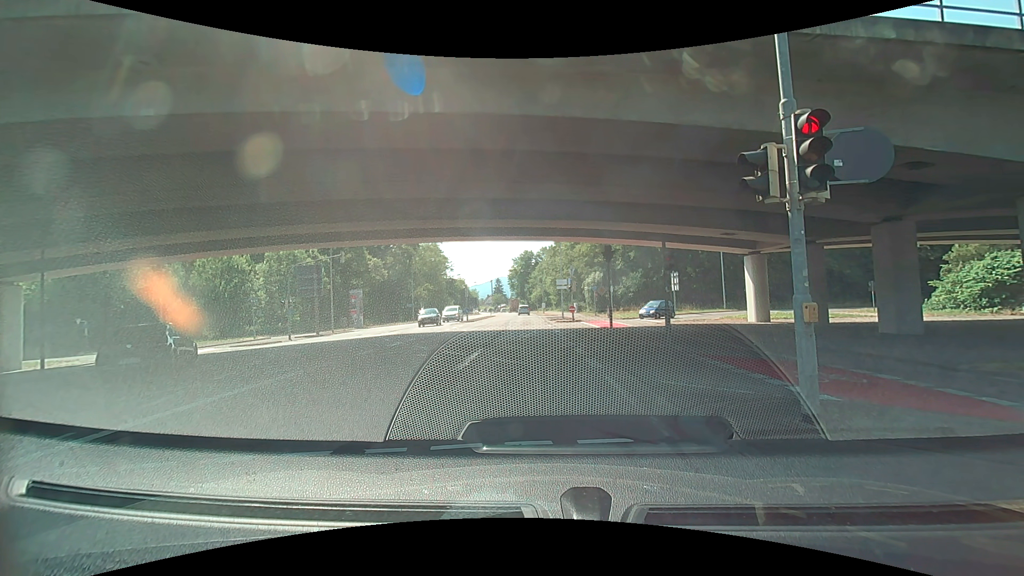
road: secondary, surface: asphalt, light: Day
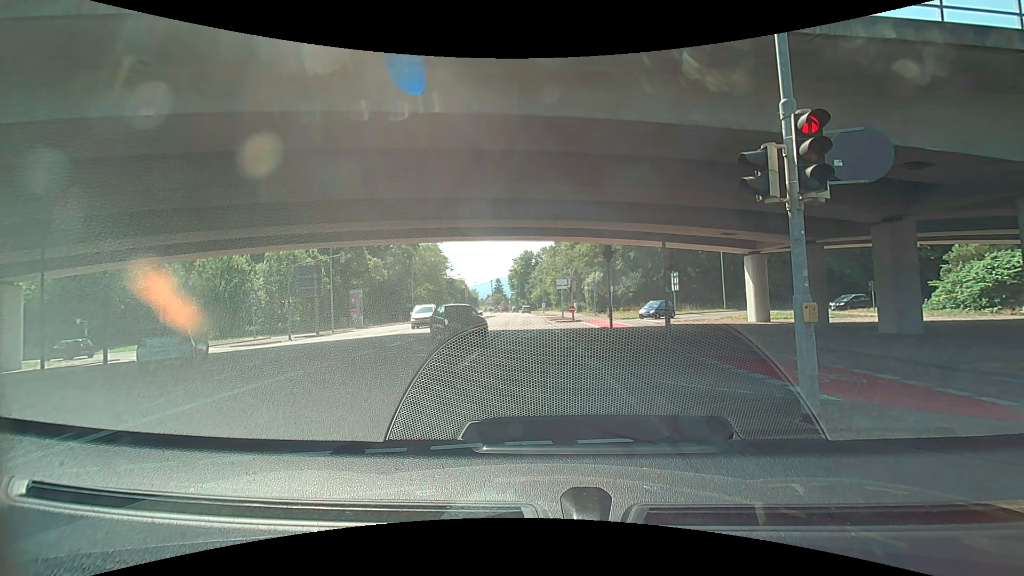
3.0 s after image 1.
(0.0, 0.0) m; 0°
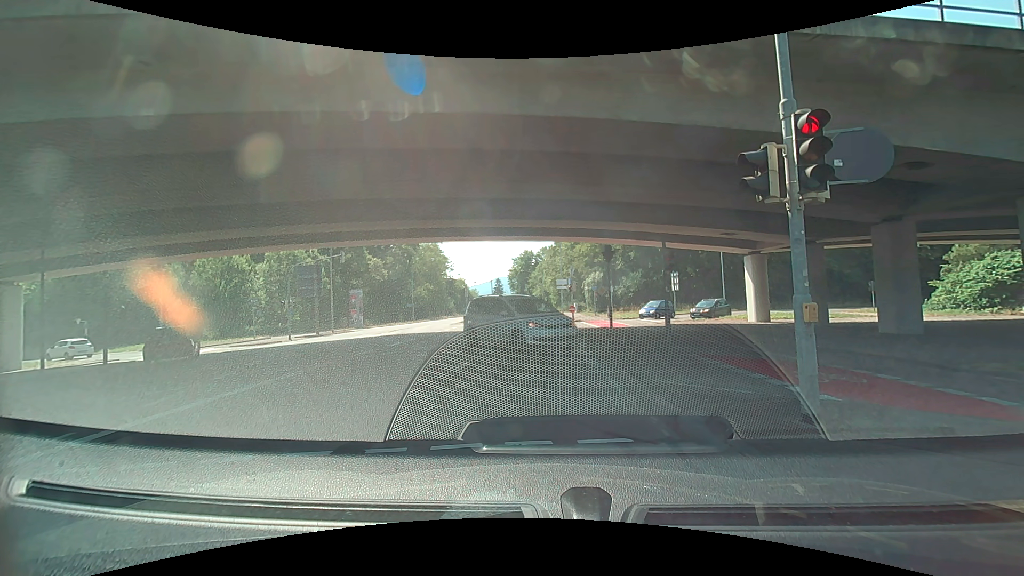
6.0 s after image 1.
(0.0, 0.0) m; 0°
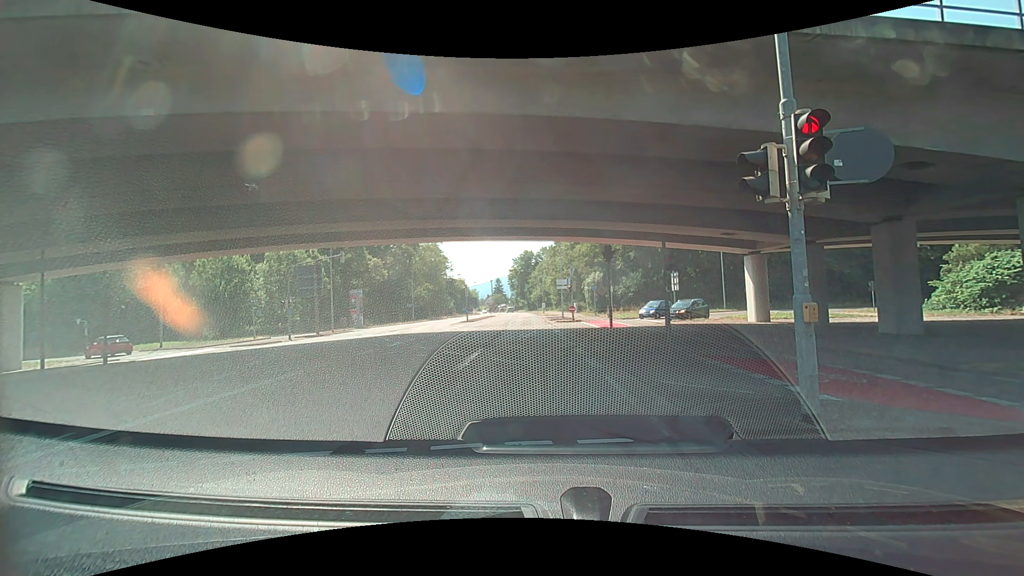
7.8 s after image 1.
(0.0, 0.0) m; 0°
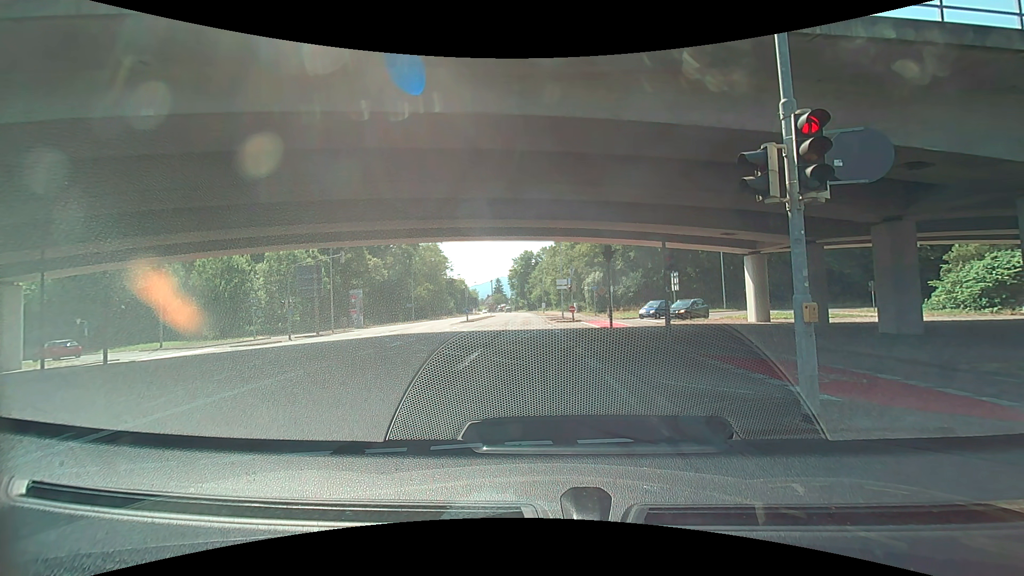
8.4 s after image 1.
(0.0, 0.0) m; 0°
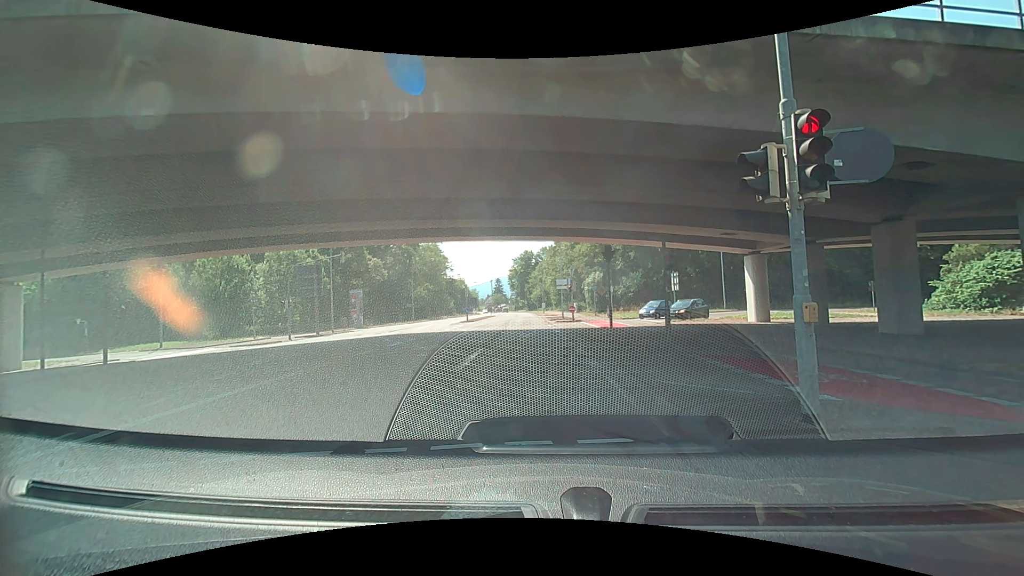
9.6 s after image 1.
(0.0, 0.0) m; 0°
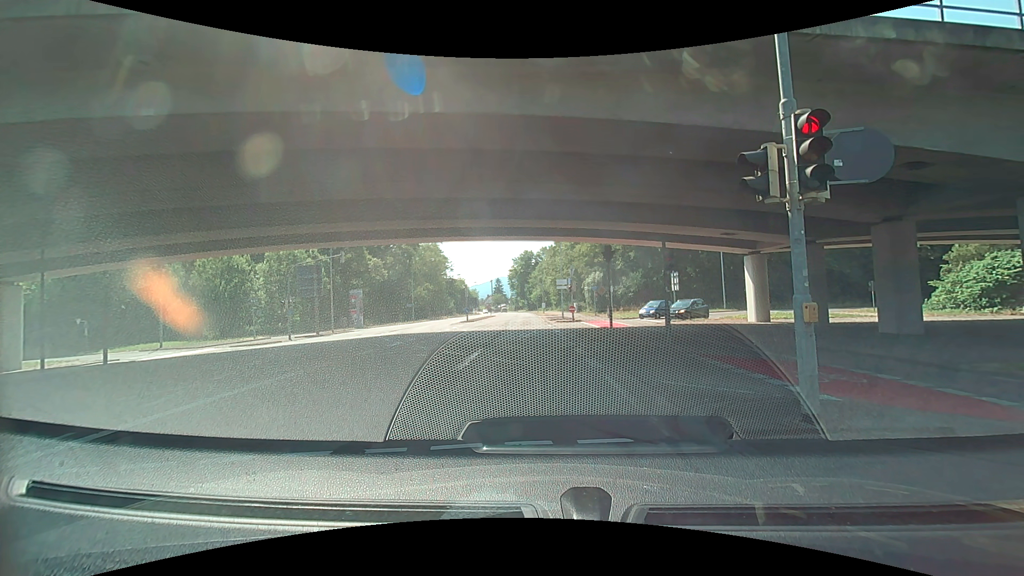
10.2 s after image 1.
(0.0, 0.0) m; 0°
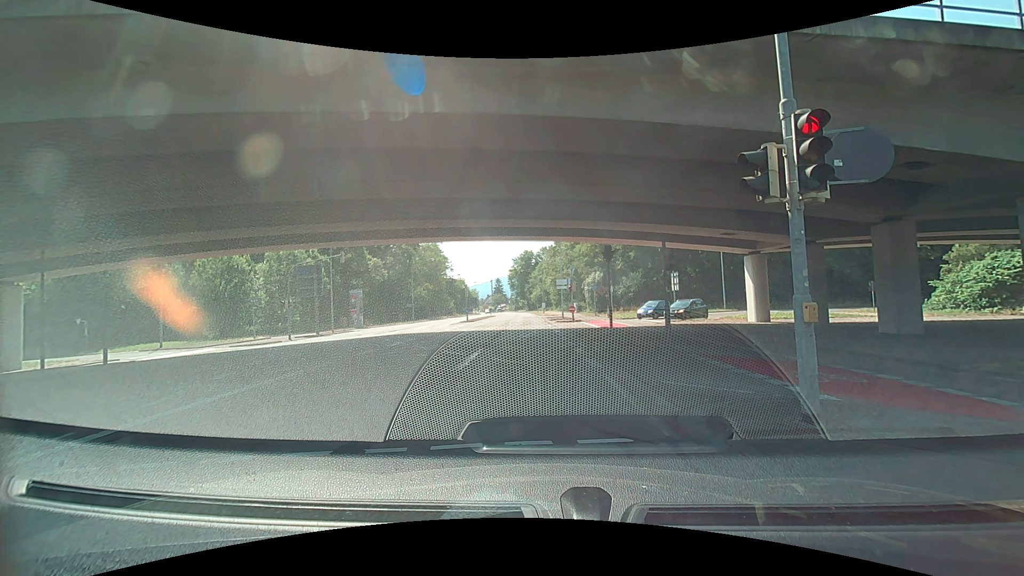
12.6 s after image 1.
(0.0, 0.0) m; 0°
(-1, +10) (-1, +20) (-2, +30) (-3, +40) (-3, +50) (-4, +60) (-4, +70) (-5, +80) (-5, +90) (-6, +100) m
